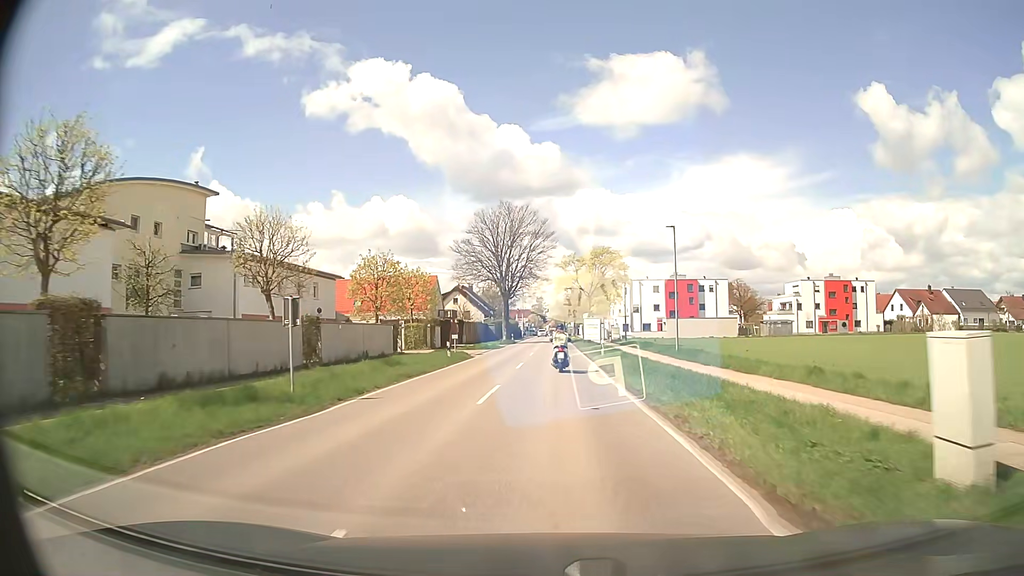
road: secondary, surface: asphalt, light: Day
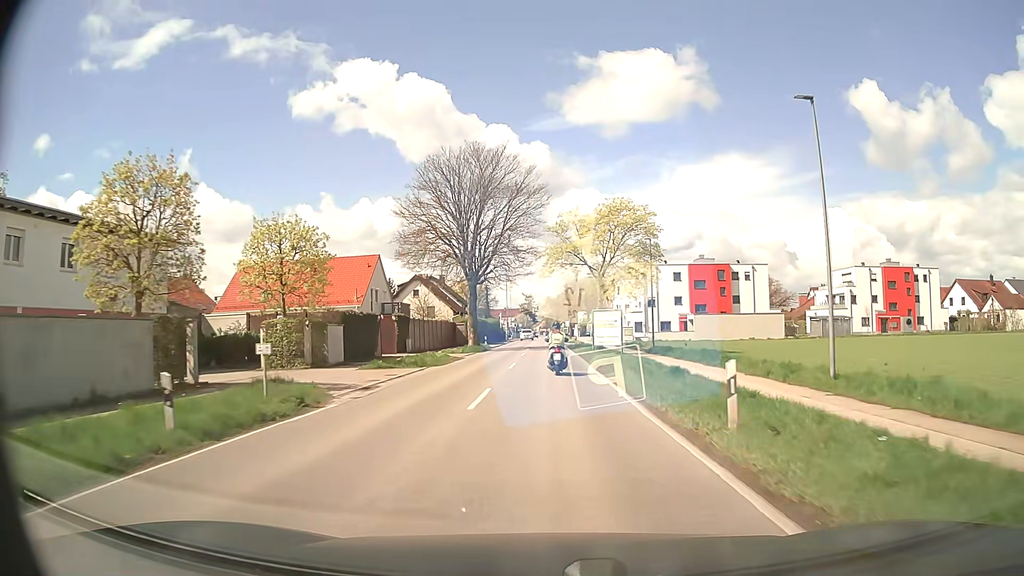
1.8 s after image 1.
(+0.1, +24.8) m; +1°
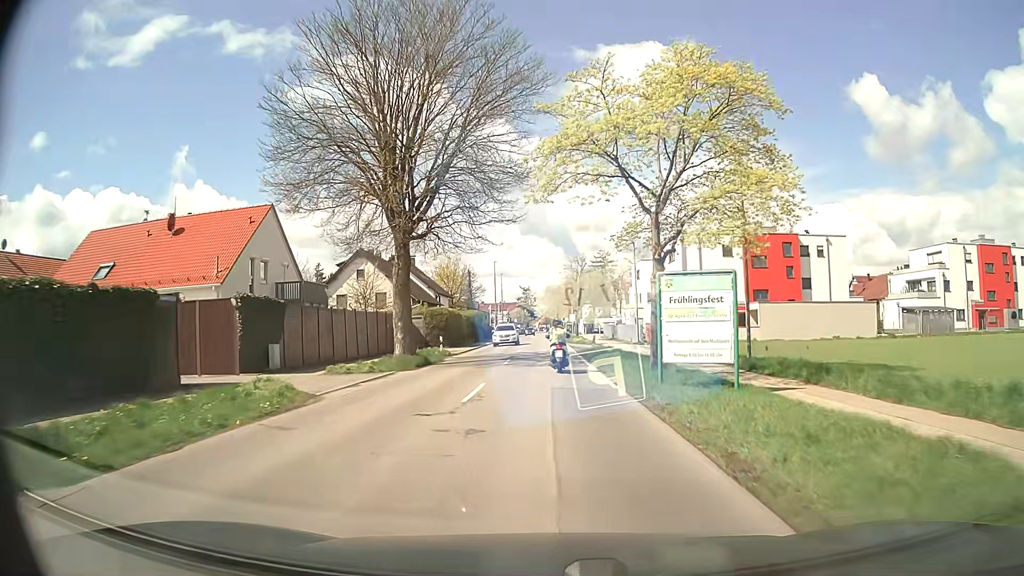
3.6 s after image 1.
(0.0, +23.8) m; 0°
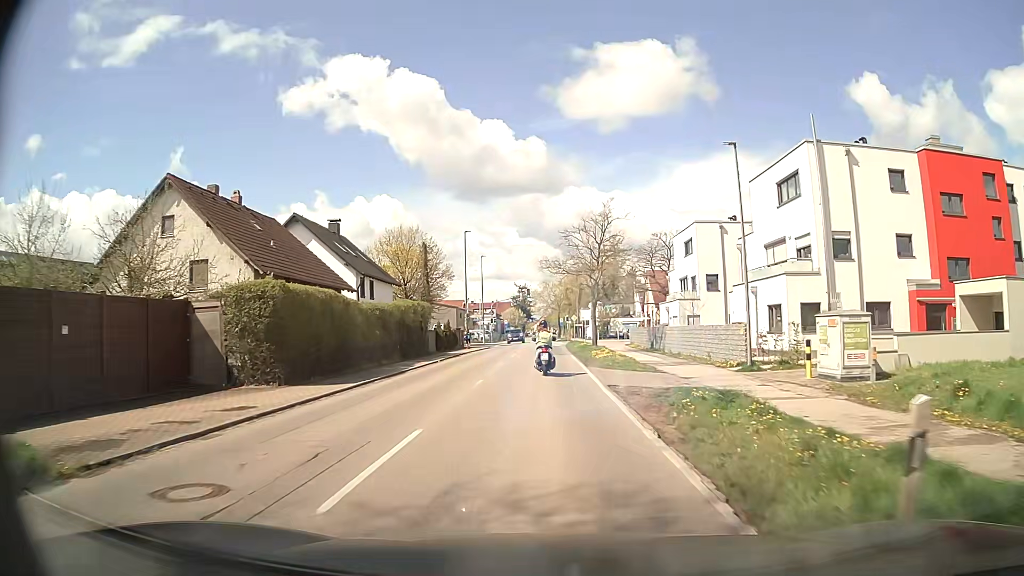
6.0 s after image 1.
(0.0, +30.7) m; 0°
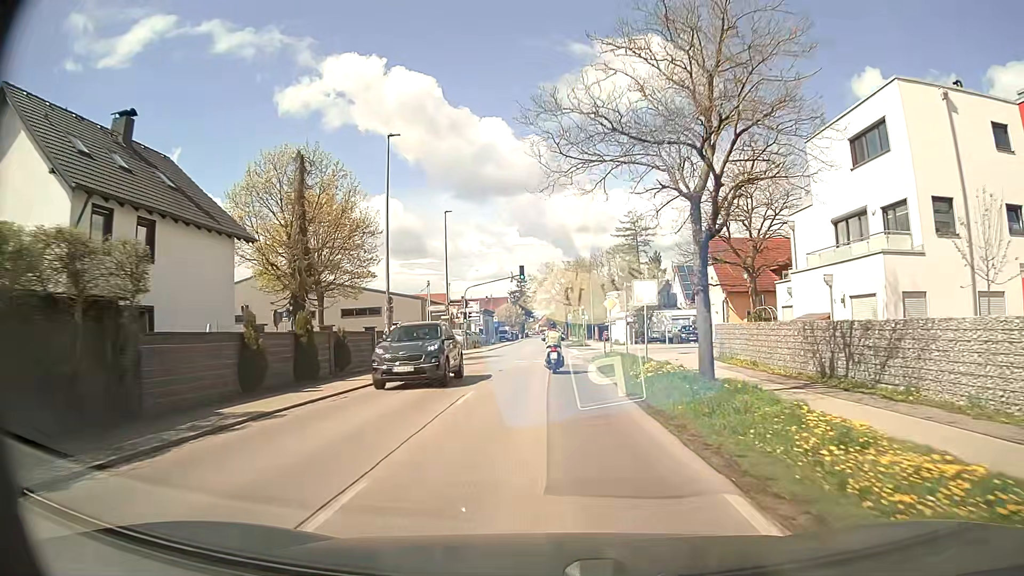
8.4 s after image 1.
(-0.4, +30.5) m; 0°
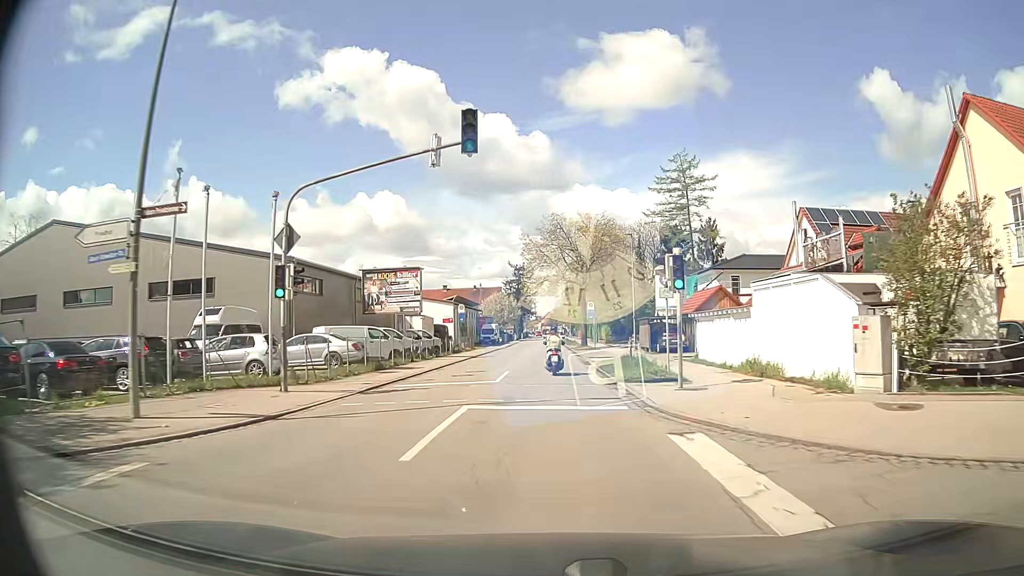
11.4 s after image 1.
(-0.4, +38.7) m; -1°
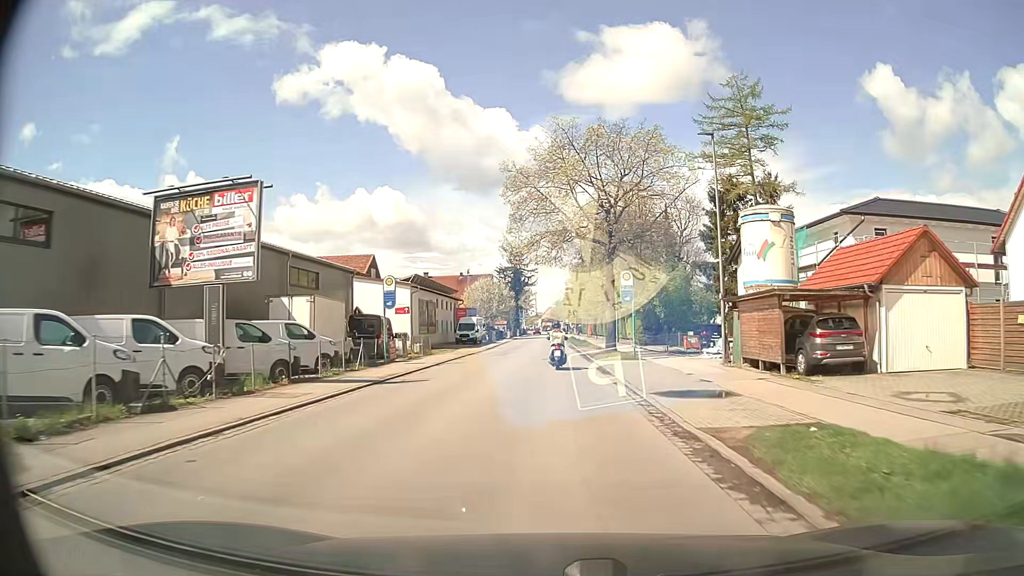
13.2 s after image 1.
(0.0, +24.0) m; 0°
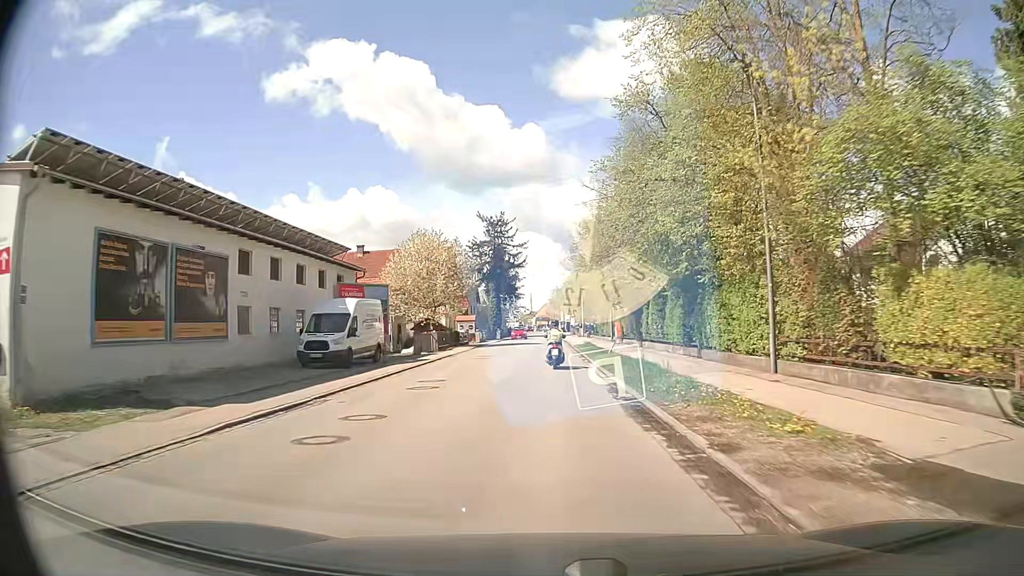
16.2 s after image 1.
(0.0, +41.2) m; 0°
(0, +10) (0, +20) (0, +30) (0, +40) (0, +50) (-1, +60) (-1, +70) (-1, +80) (-1, +90) (-1, +100) m
